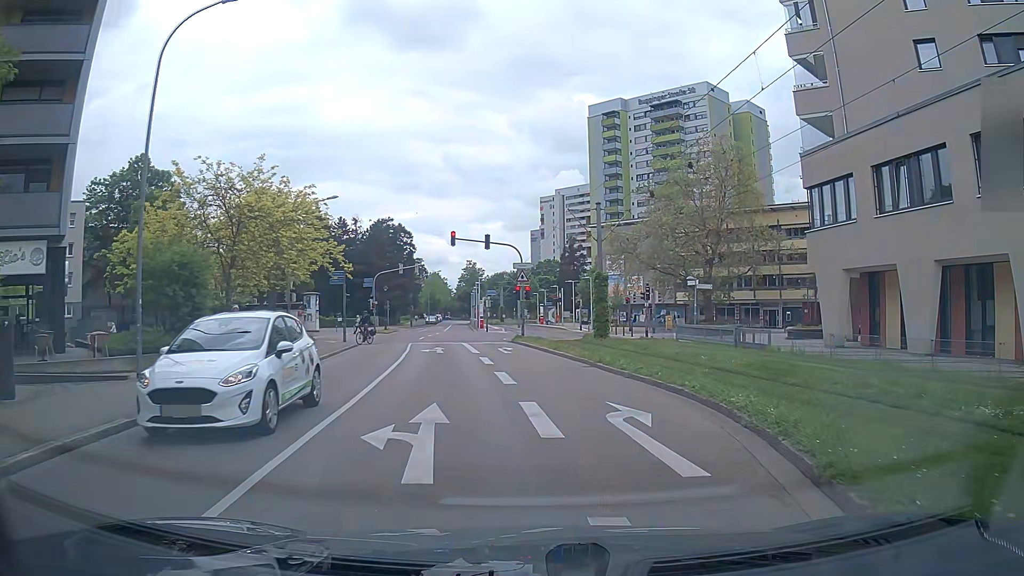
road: residential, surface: asphalt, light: Day
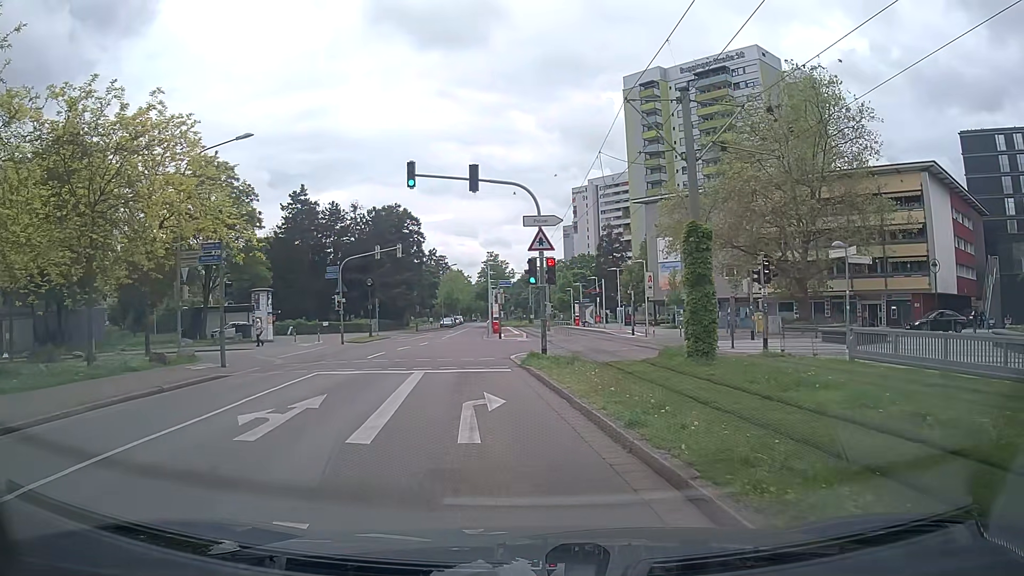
(+0.4, +18.1) m; -4°
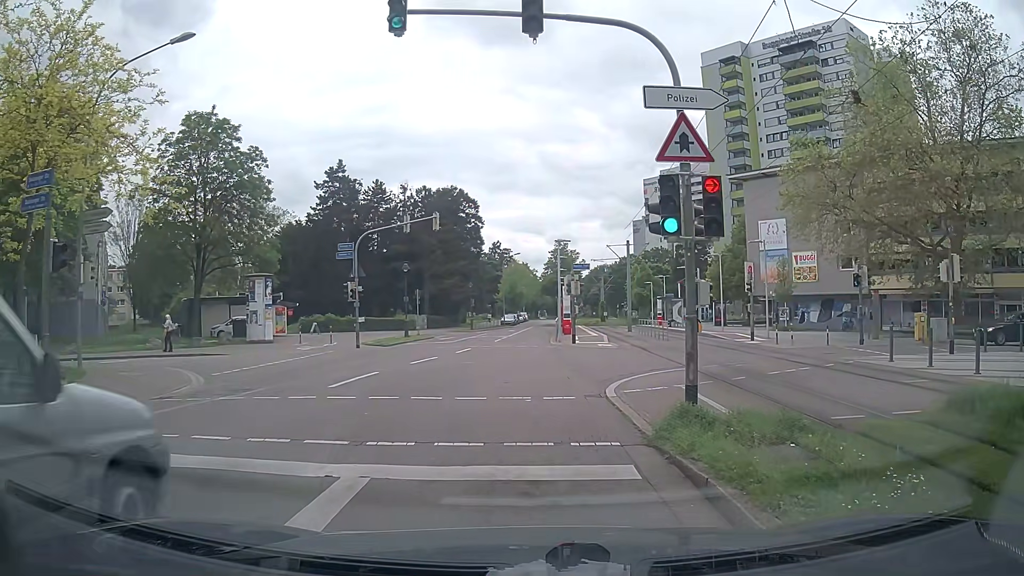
(-0.5, +11.4) m; -4°
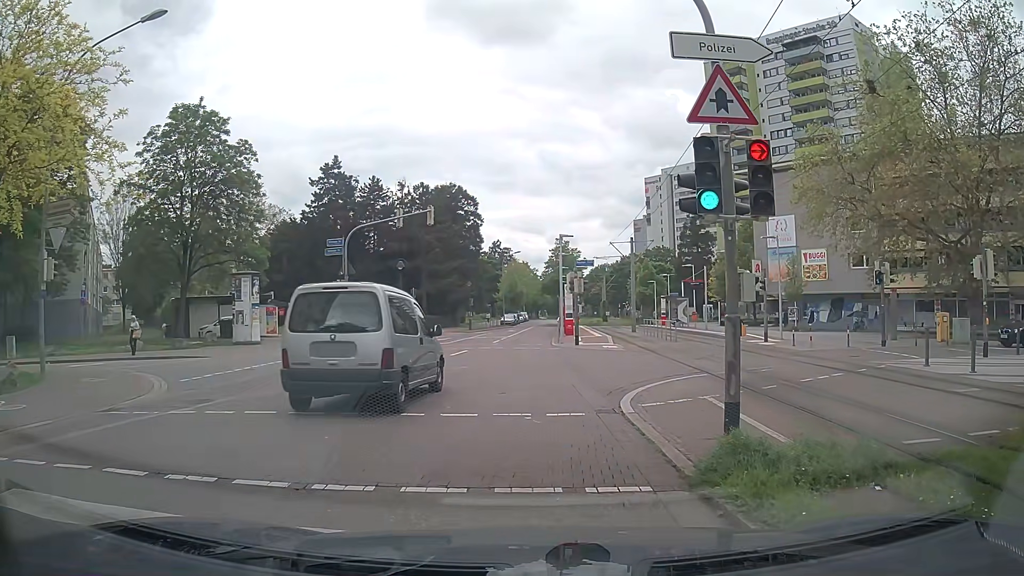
(0.0, +1.8) m; -1°
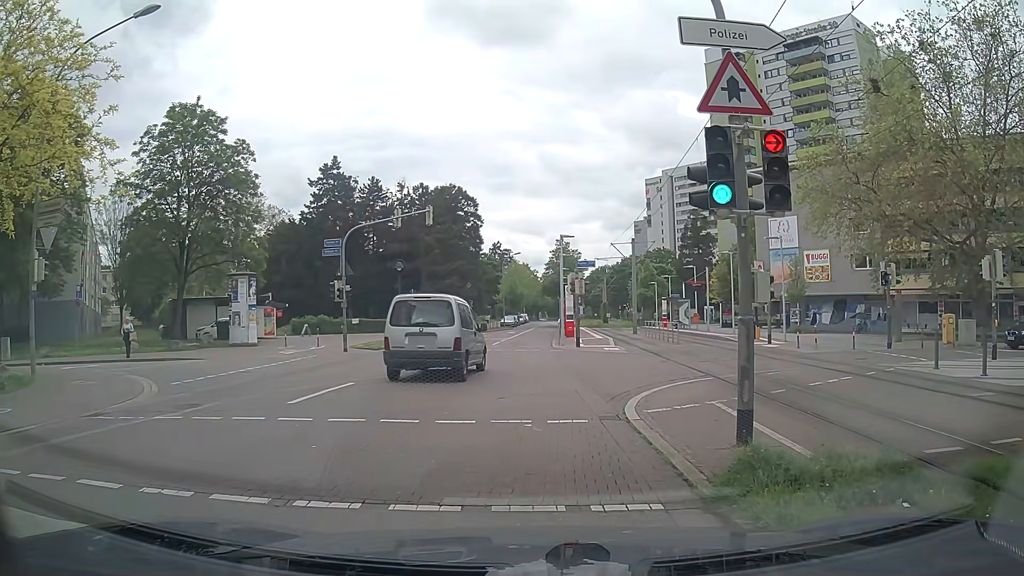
(0.0, +0.4) m; 0°
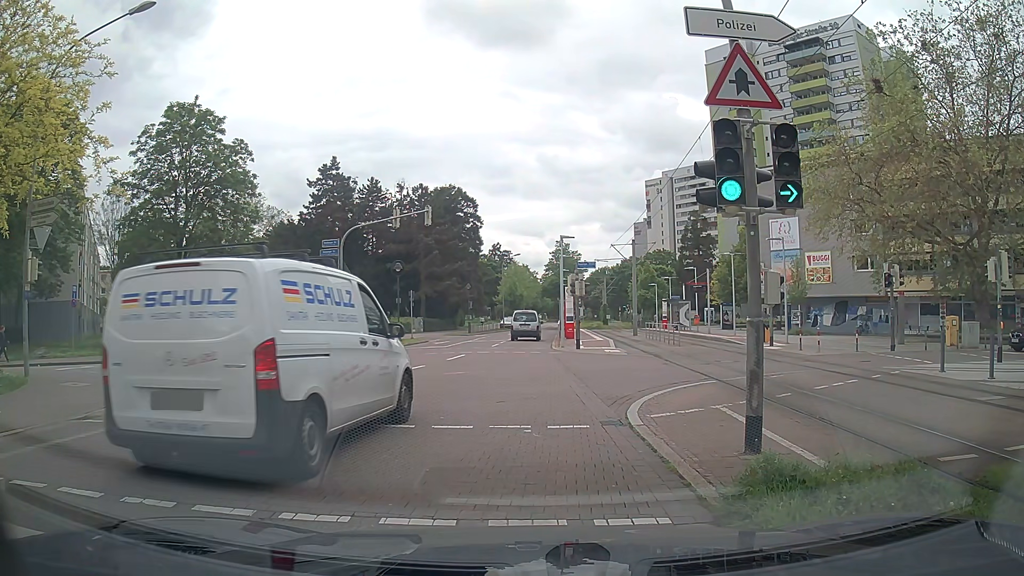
(0.0, +0.4) m; 0°
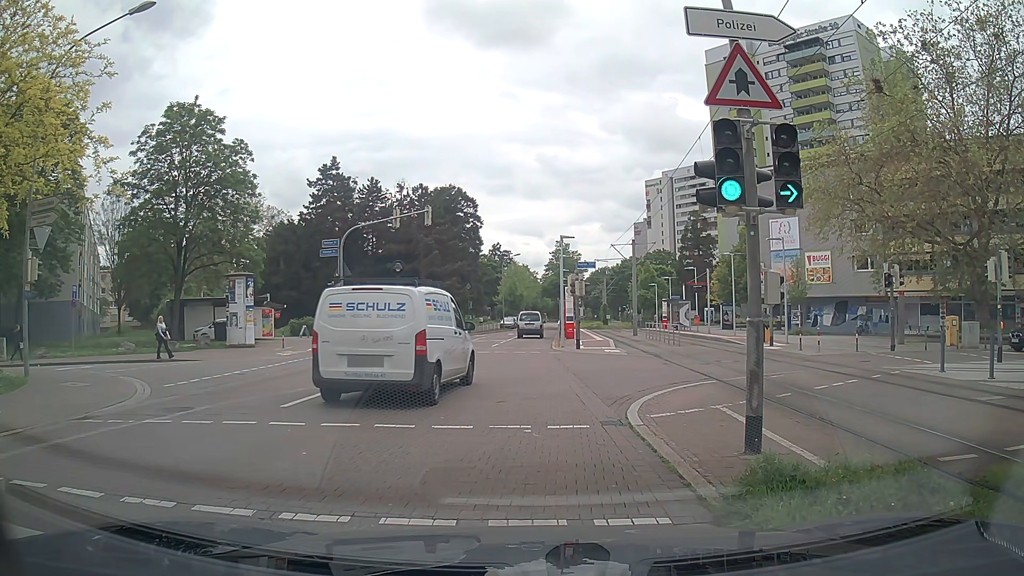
(0.0, 0.0) m; 0°
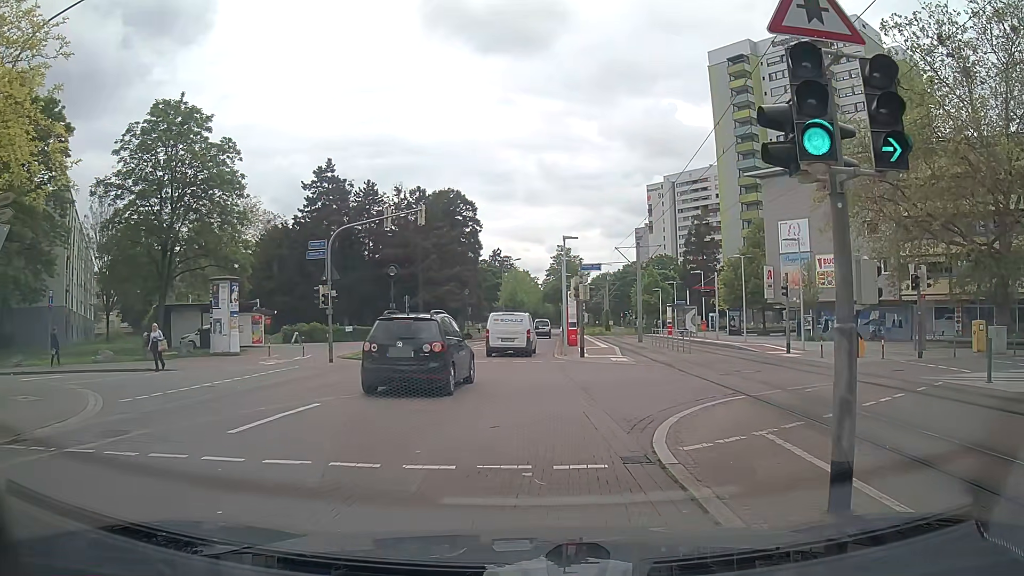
(0.0, +2.2) m; 0°
